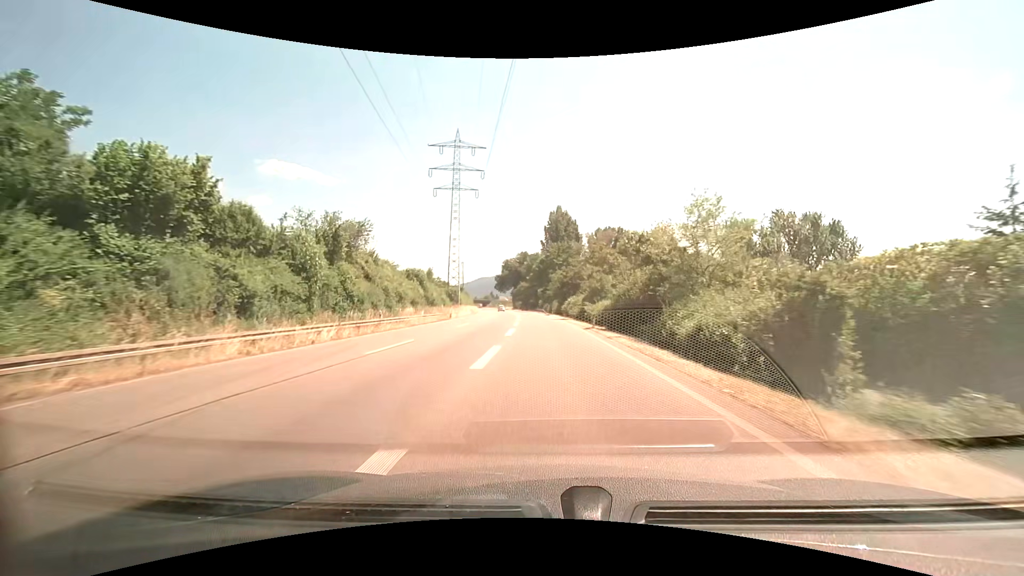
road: secondary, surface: asphalt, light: Day
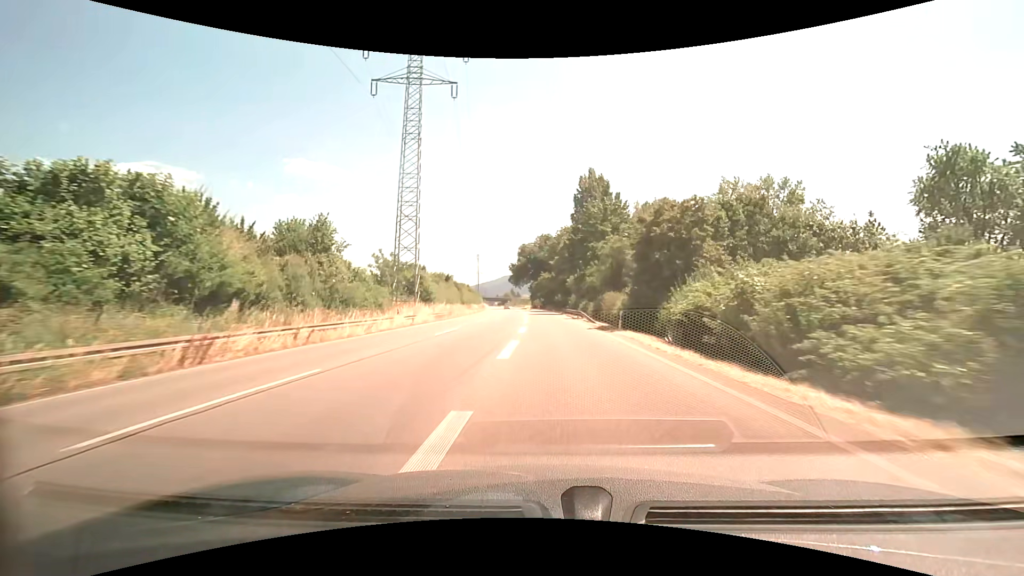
(-1.3, +46.4) m; -3°
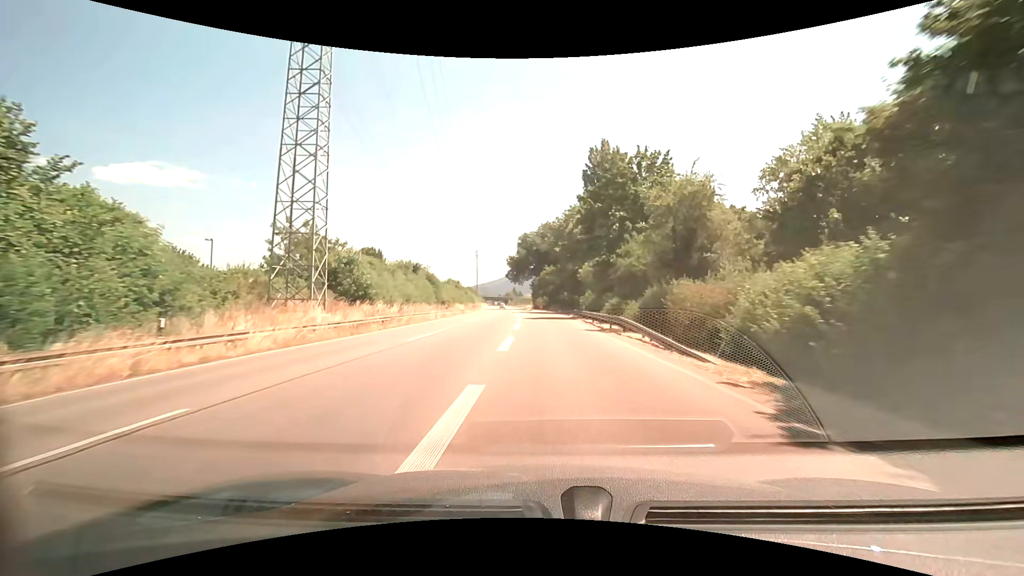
(0.0, +22.0) m; 0°
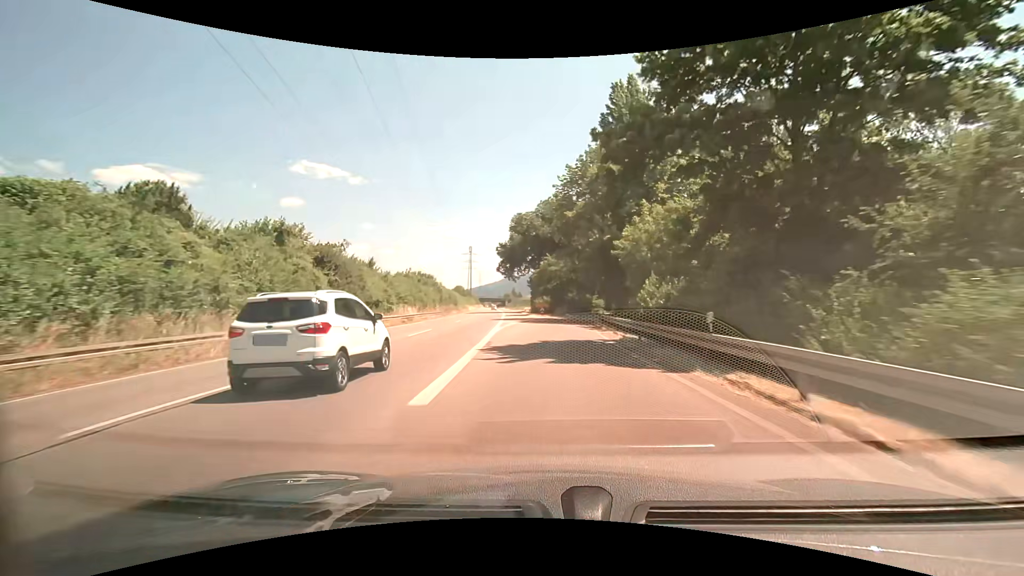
(-0.2, +31.3) m; -1°
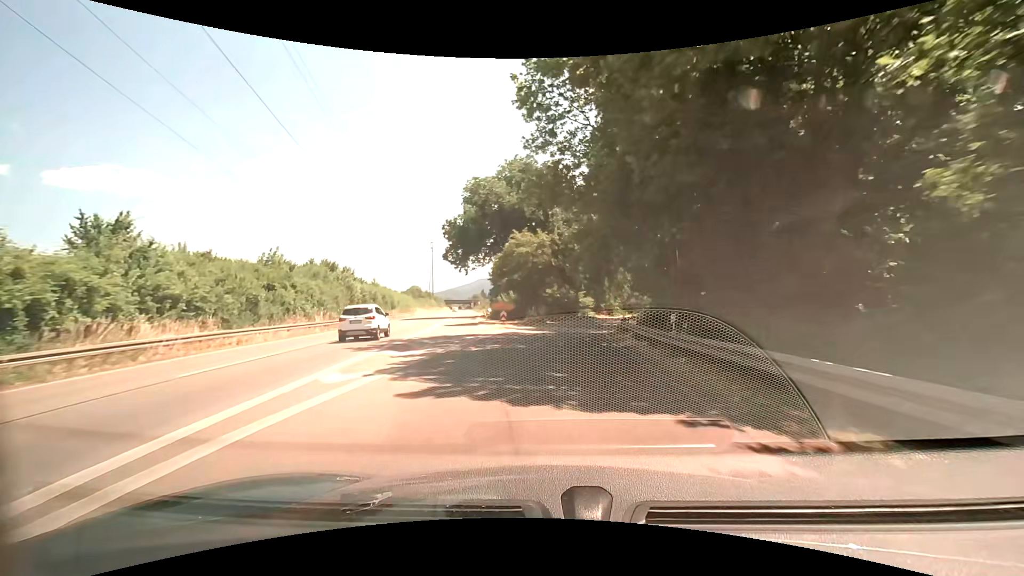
(+0.7, +29.3) m; +4°
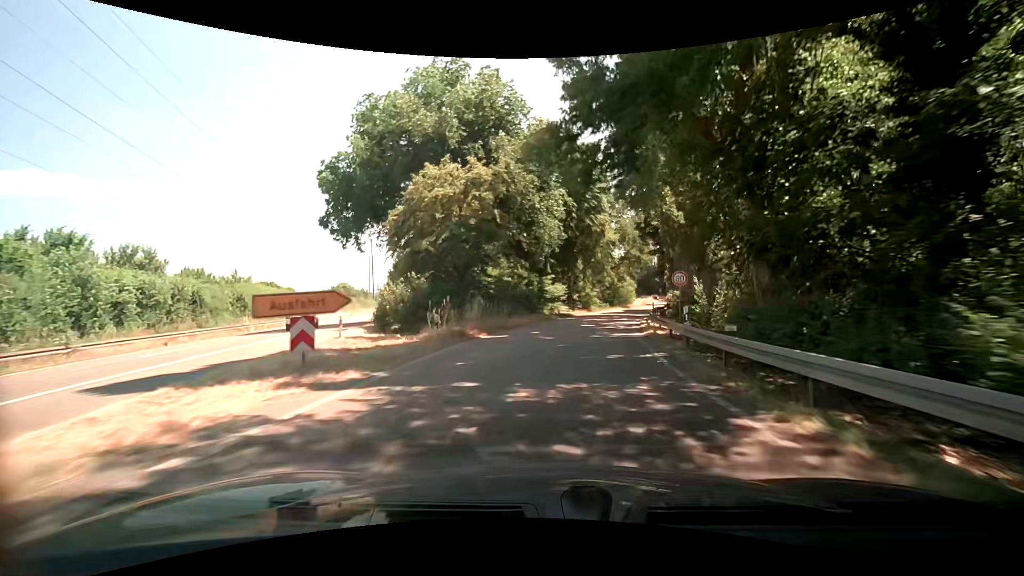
(+0.7, +27.3) m; +4°
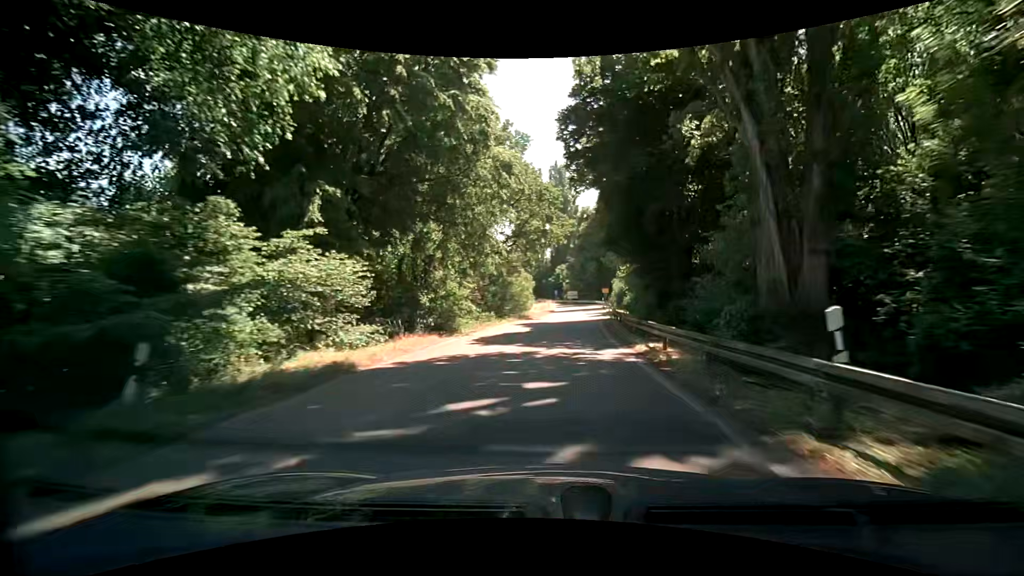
(+3.7, +34.0) m; +13°
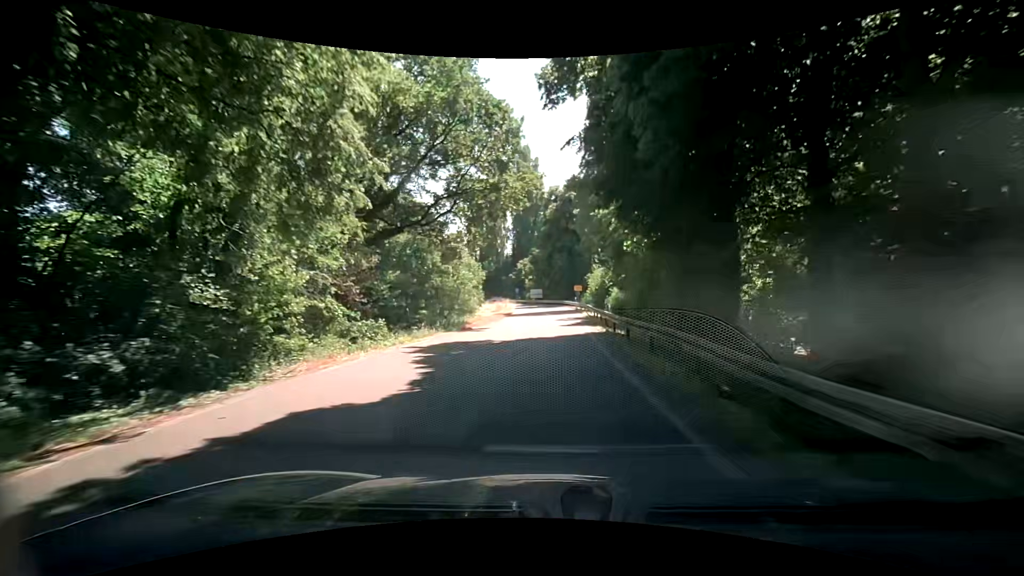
(+0.7, +17.0) m; +6°
(0, +10) (0, +20) (0, +30) (0, +40) (0, +50) (0, +60) (-2, +70) (-4, +80) (-7, +89) (-11, +98) m
